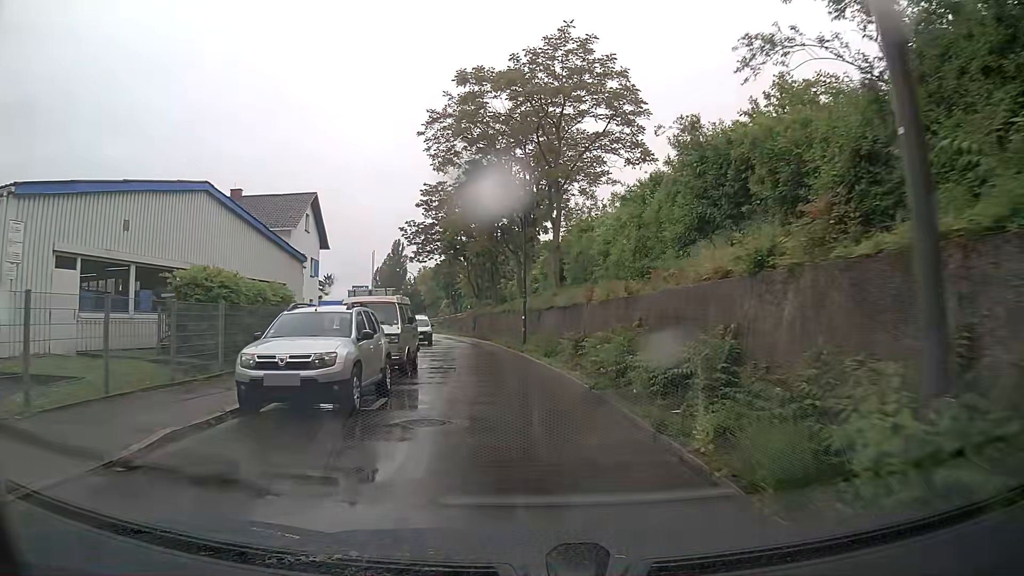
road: residential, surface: asphalt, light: Day
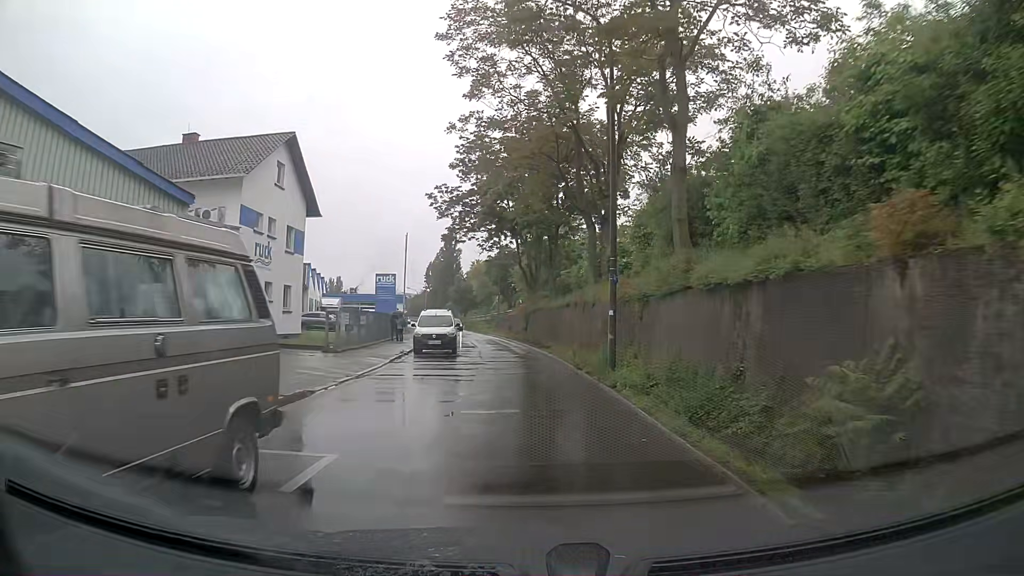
(-0.7, +14.8) m; -3°
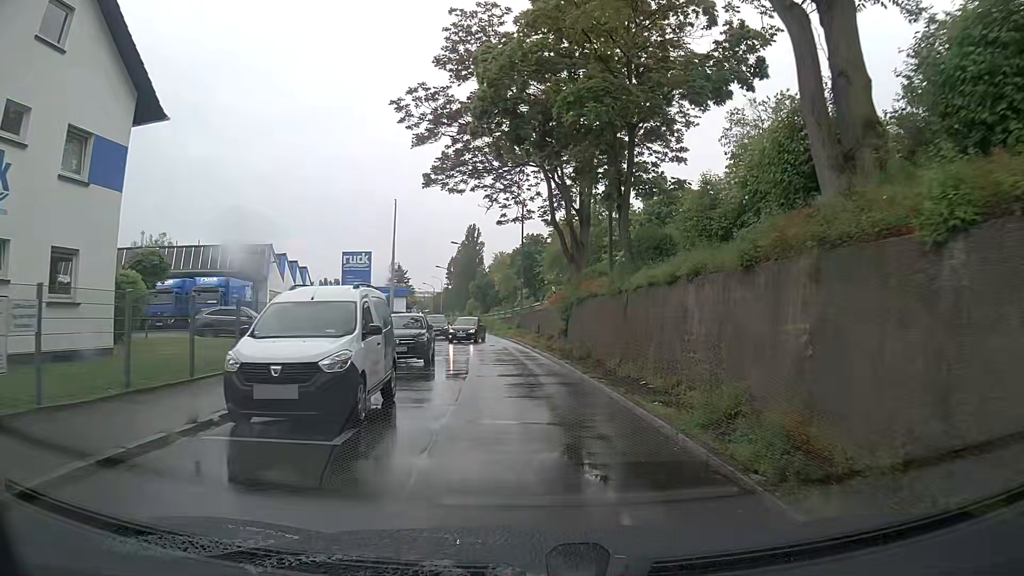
(-0.5, +18.8) m; -2°
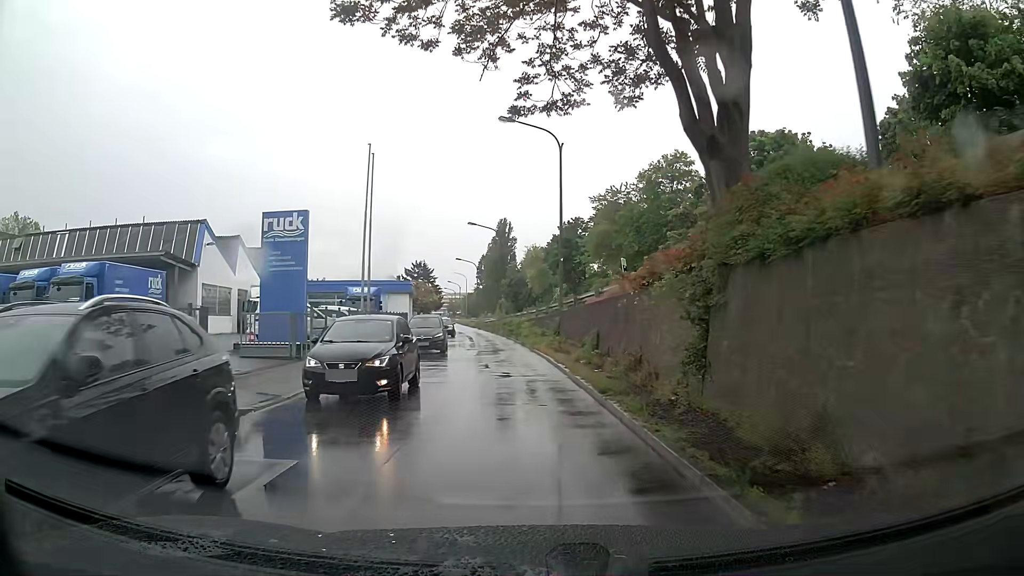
(-0.9, +17.5) m; -6°
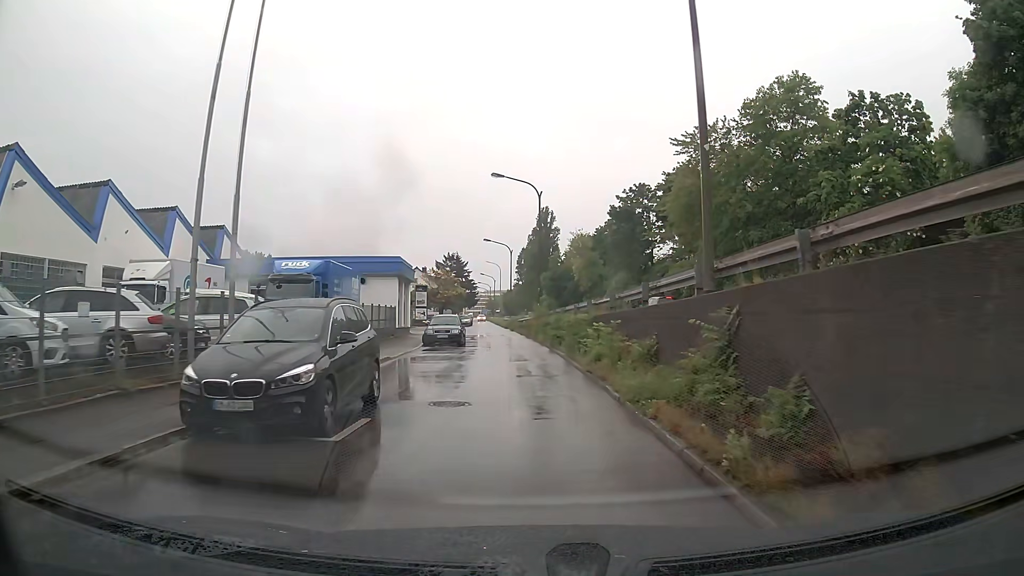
(-0.4, +20.7) m; -3°
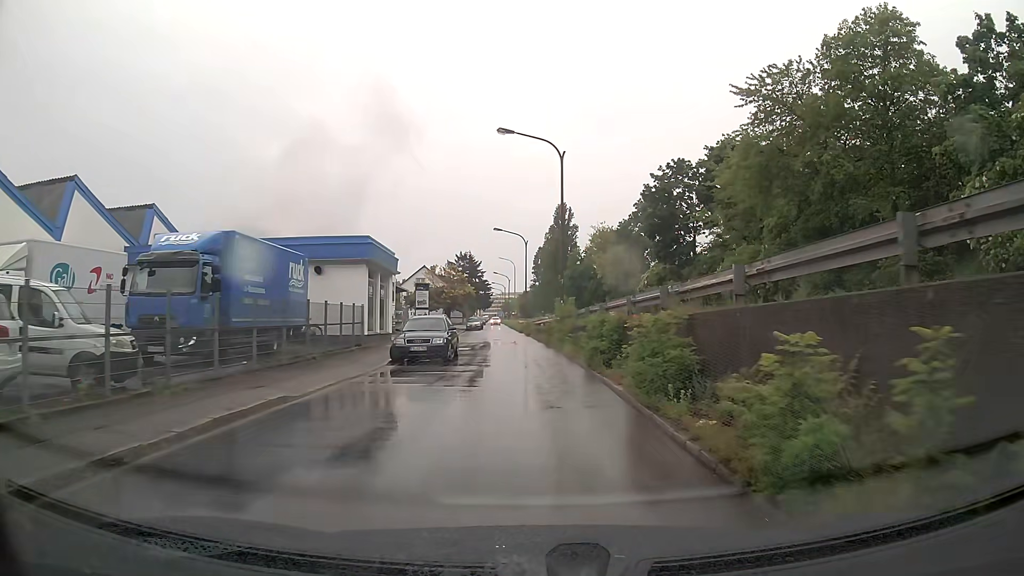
(-0.1, +10.7) m; -1°
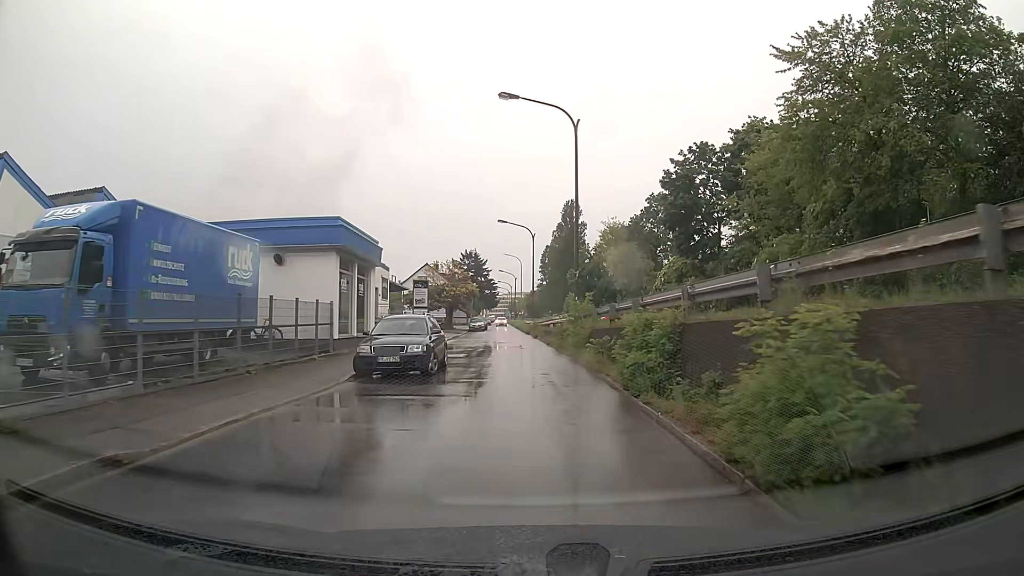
(0.0, +5.2) m; 0°
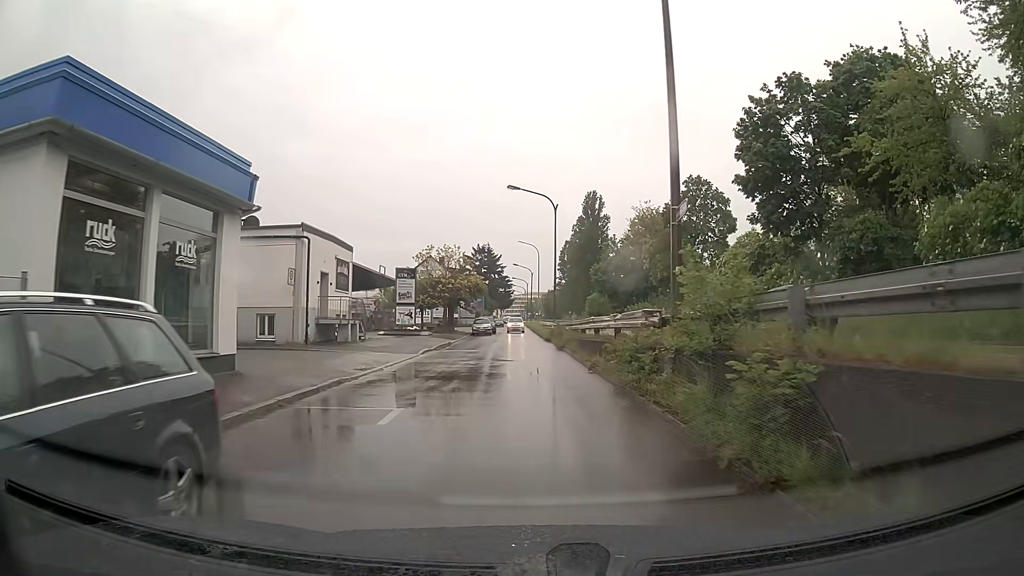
(-0.3, +15.0) m; -1°
(0, +10) (0, +20) (0, +30) (-1, +40) (-1, +50) (-1, +60) (-2, +70) (-2, +80) (-2, +90) (-3, +100) m
